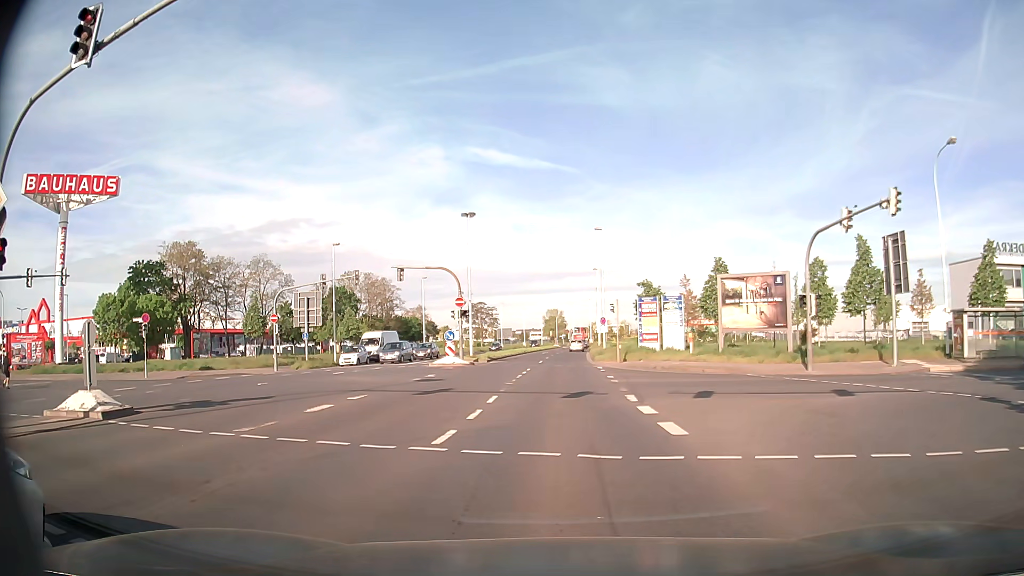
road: secondary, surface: asphalt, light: Day
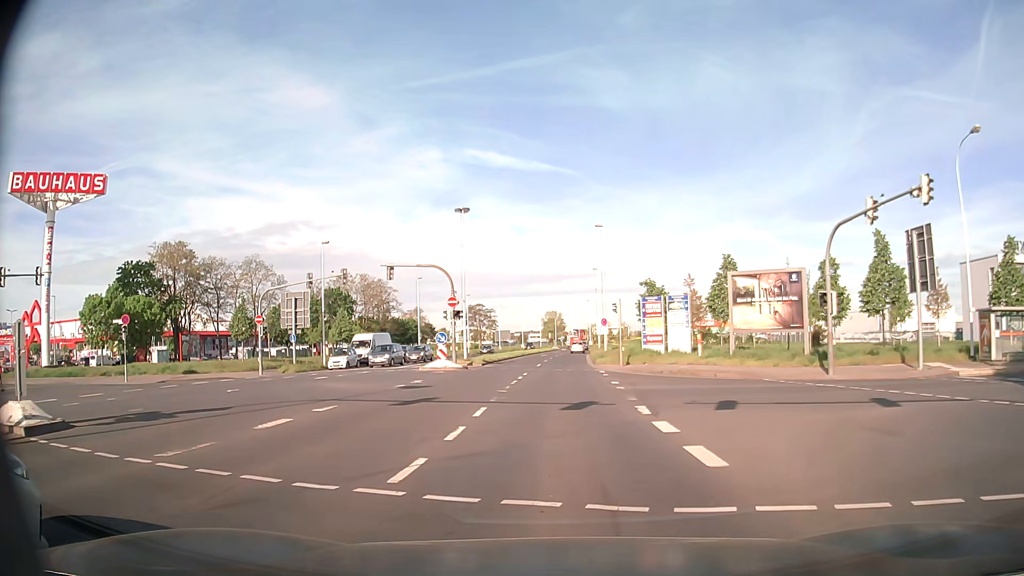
(0.0, +2.5) m; 0°
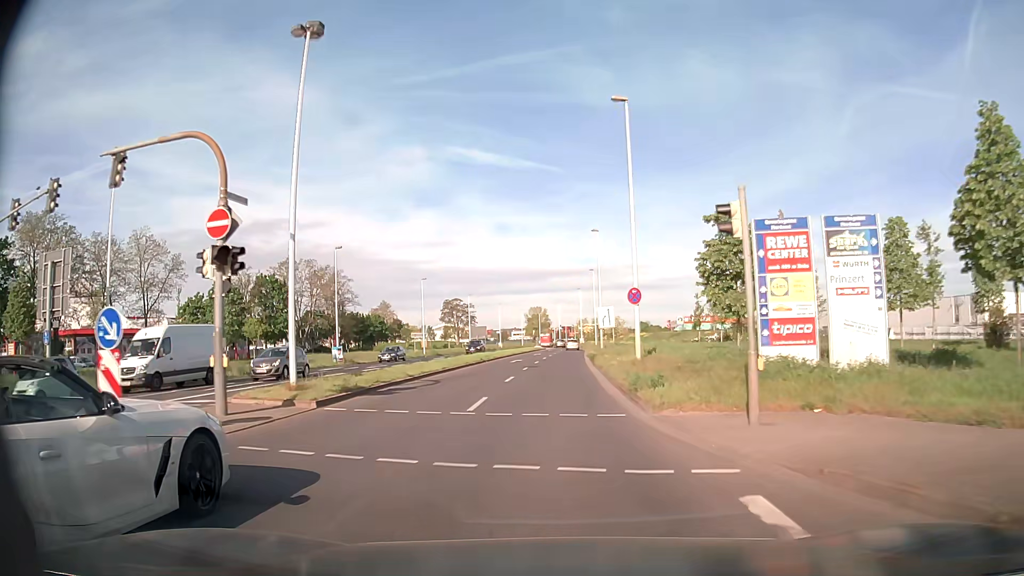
(+0.3, +27.2) m; +1°
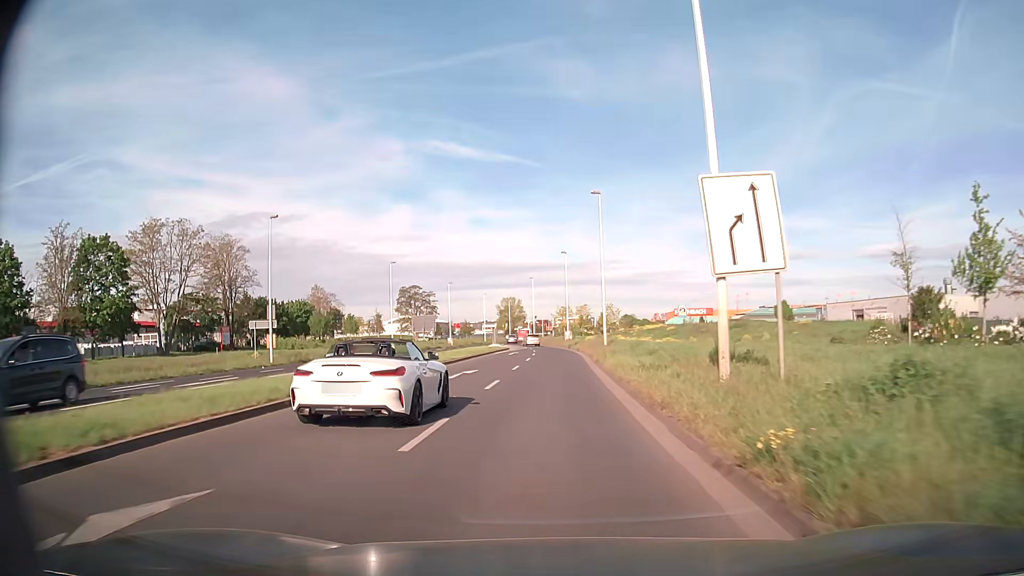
(+0.5, +42.0) m; +2°
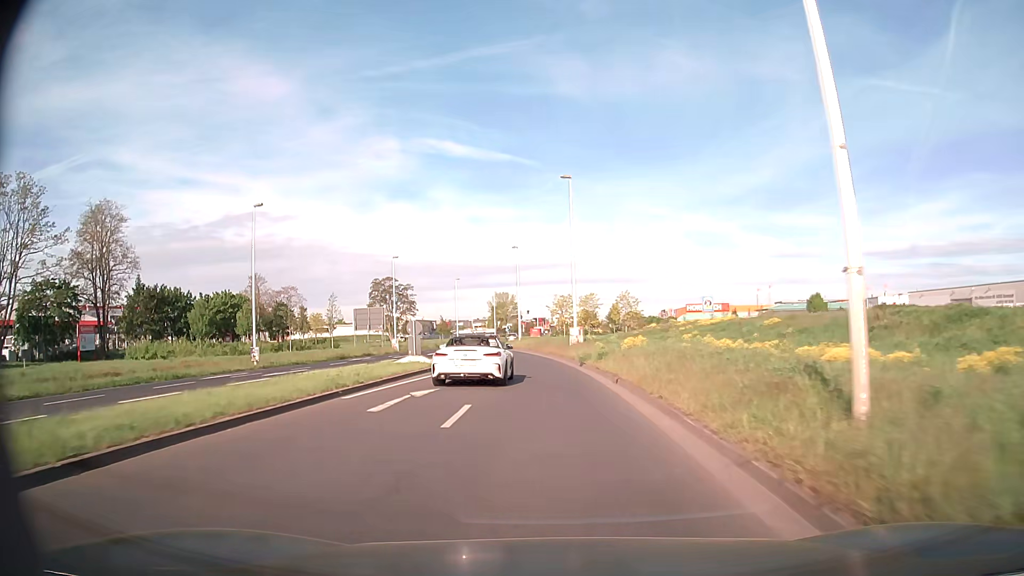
(+0.2, +34.0) m; 0°
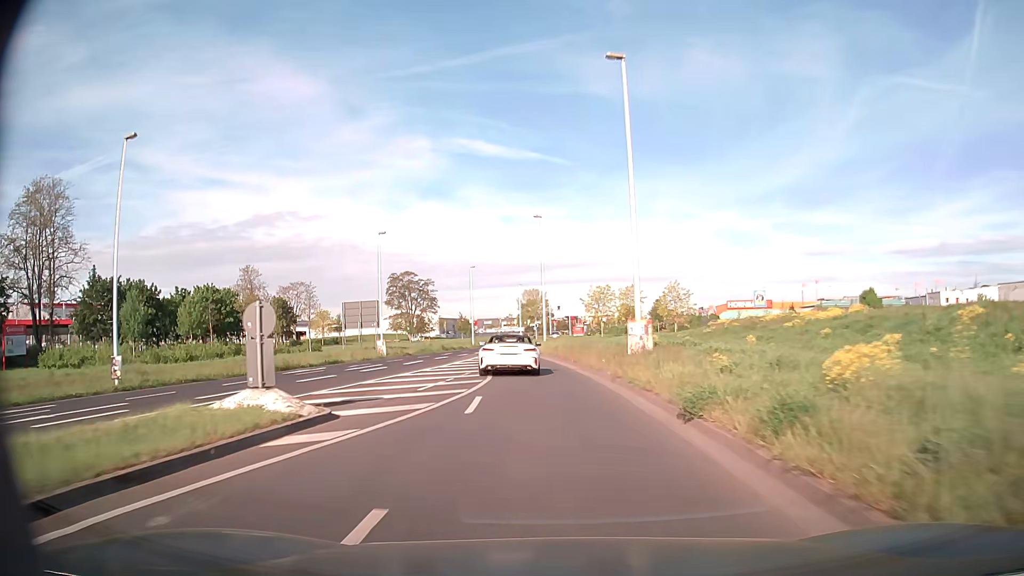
(-0.3, +16.7) m; -3°
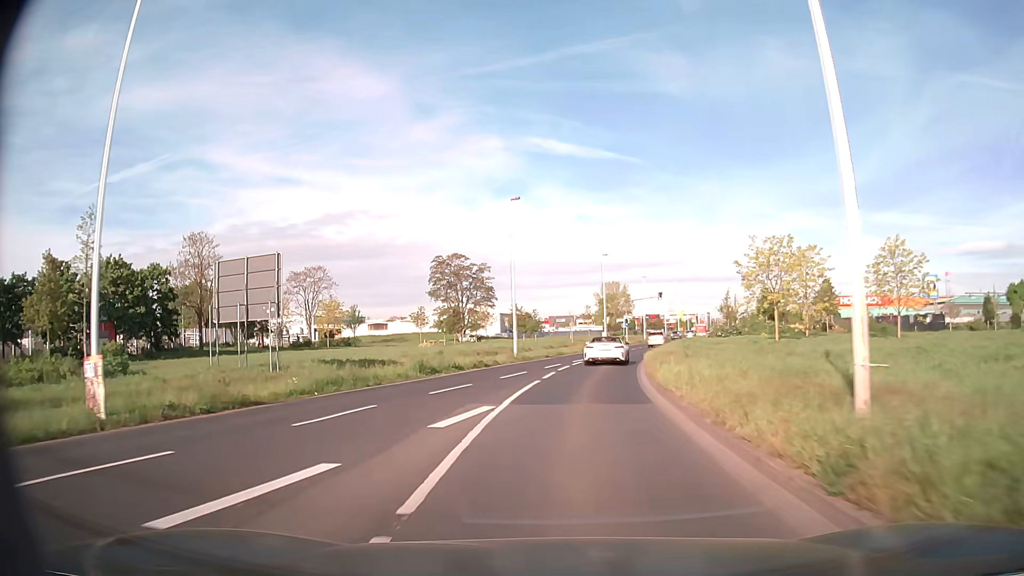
(-2.9, +40.8) m; -7°
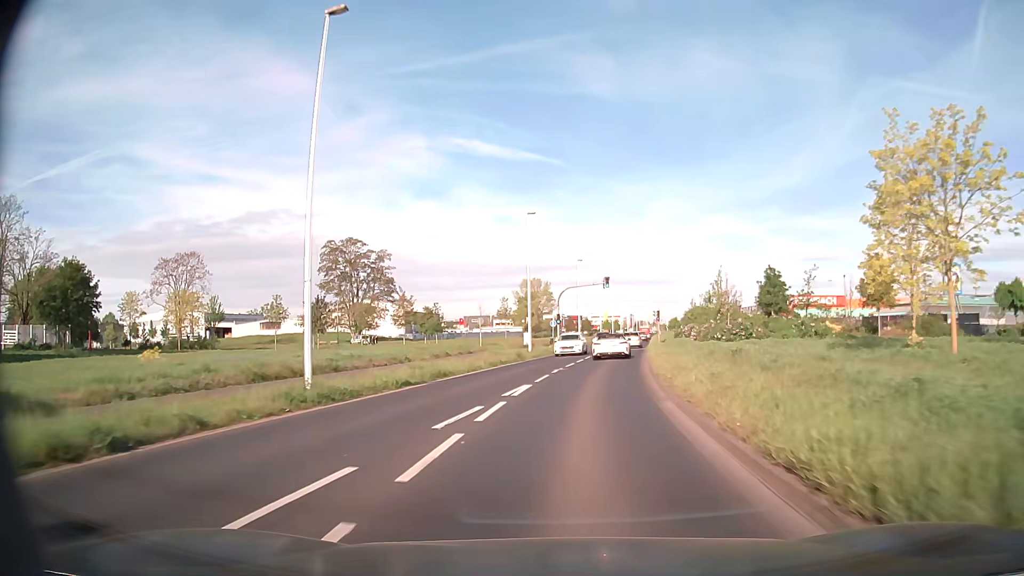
(+1.3, +24.6) m; +7°
(0, +10) (+1, +20) (+2, +30) (+4, +40) (+5, +50) (+7, +60) (+8, +69) (+9, +79) (+11, +89) (+12, +99) m
